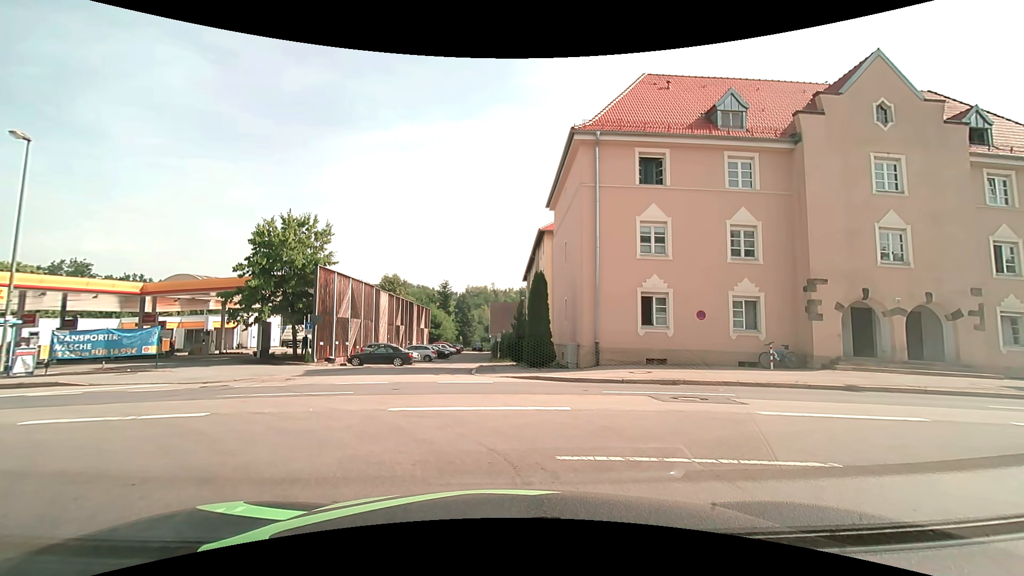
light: Day
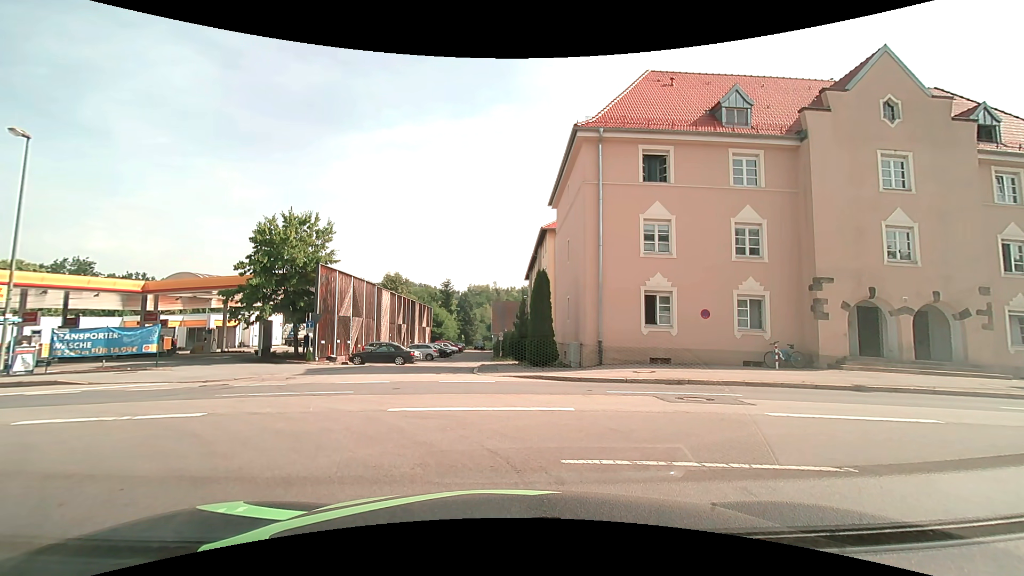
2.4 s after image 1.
(0.0, +0.3) m; 0°
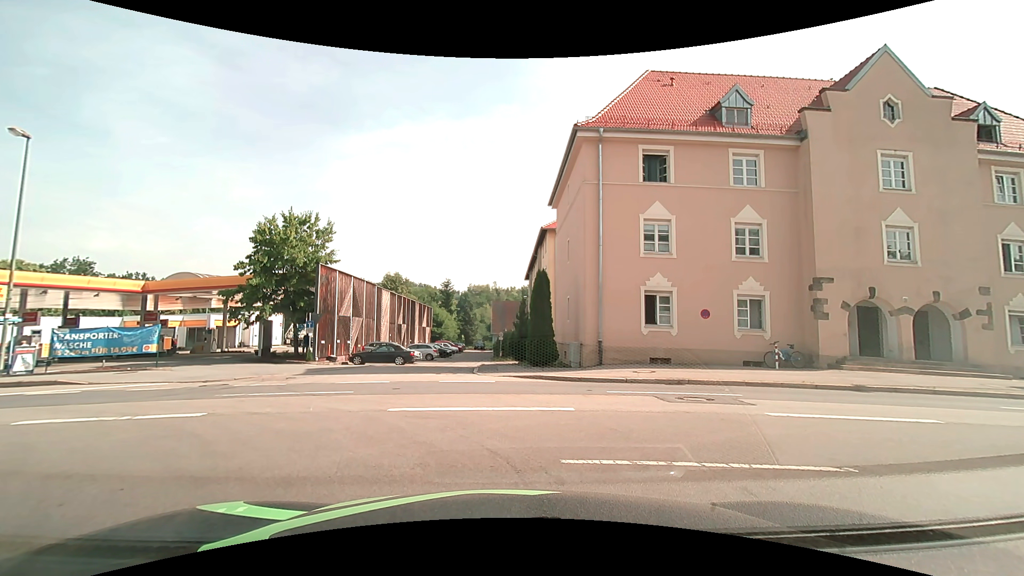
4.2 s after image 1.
(0.0, 0.0) m; 0°
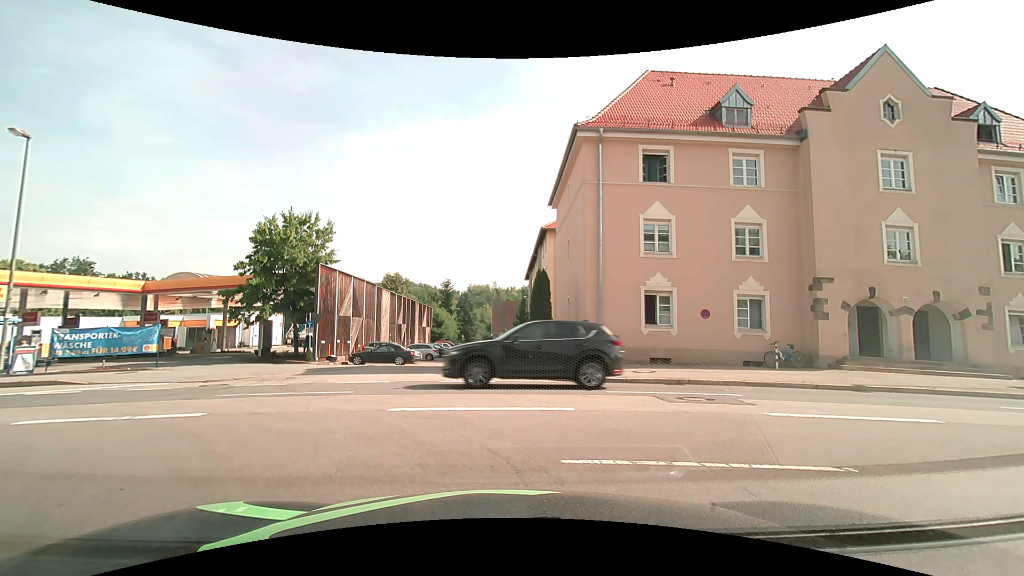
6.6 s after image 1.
(0.0, 0.0) m; 0°
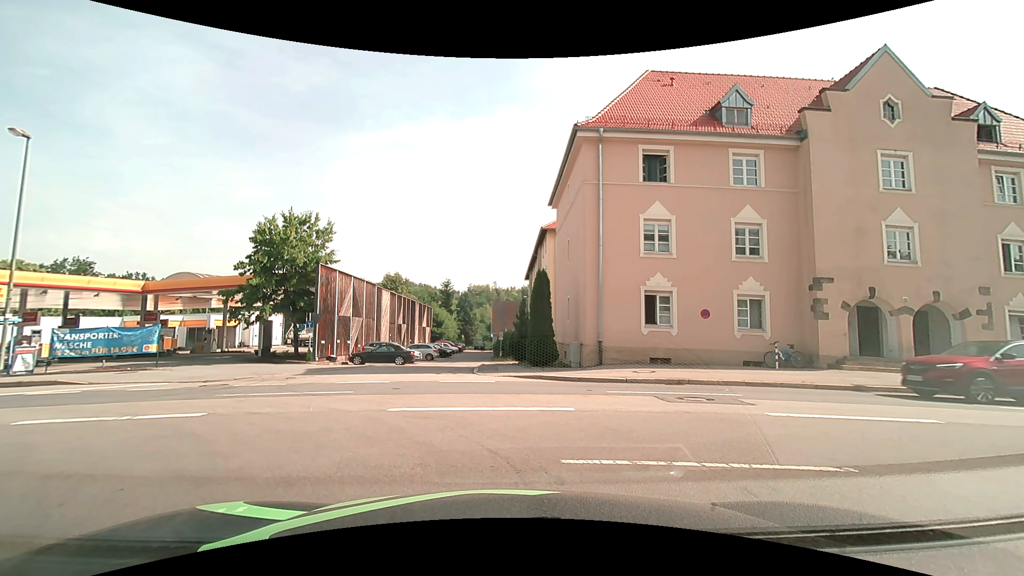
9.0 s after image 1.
(0.0, 0.0) m; 0°
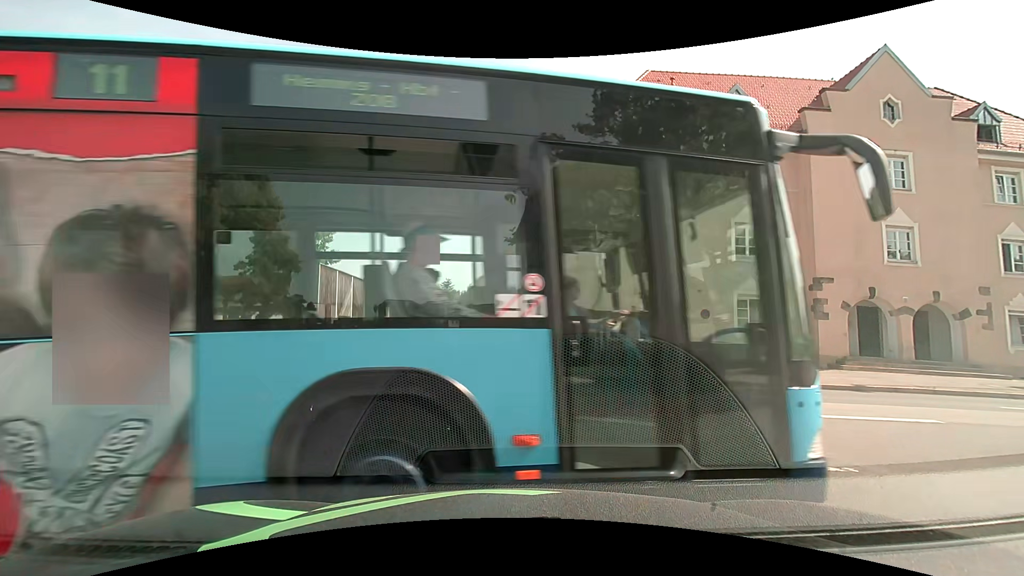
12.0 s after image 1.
(0.0, 0.0) m; 0°
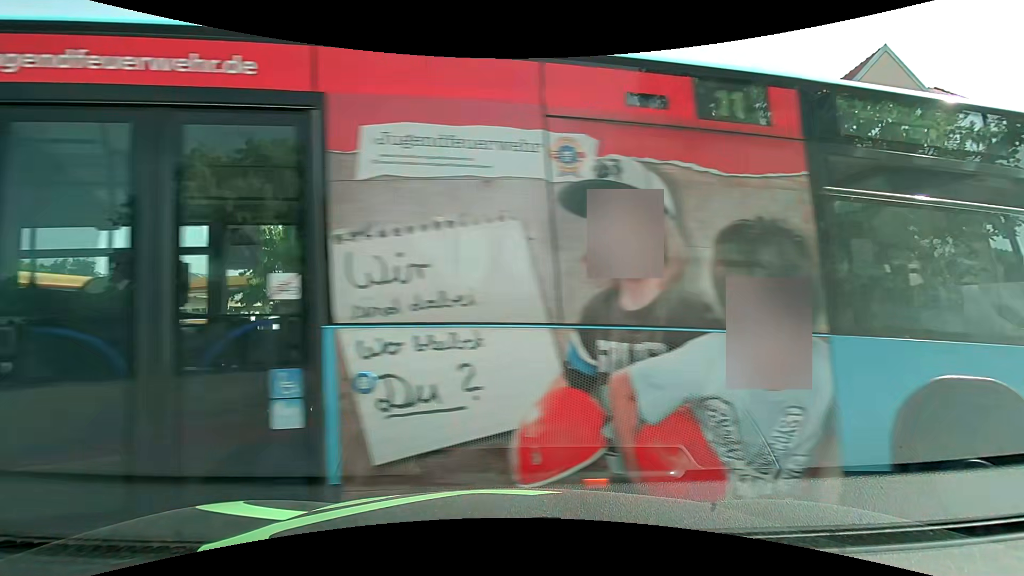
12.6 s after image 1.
(0.0, 0.0) m; 0°
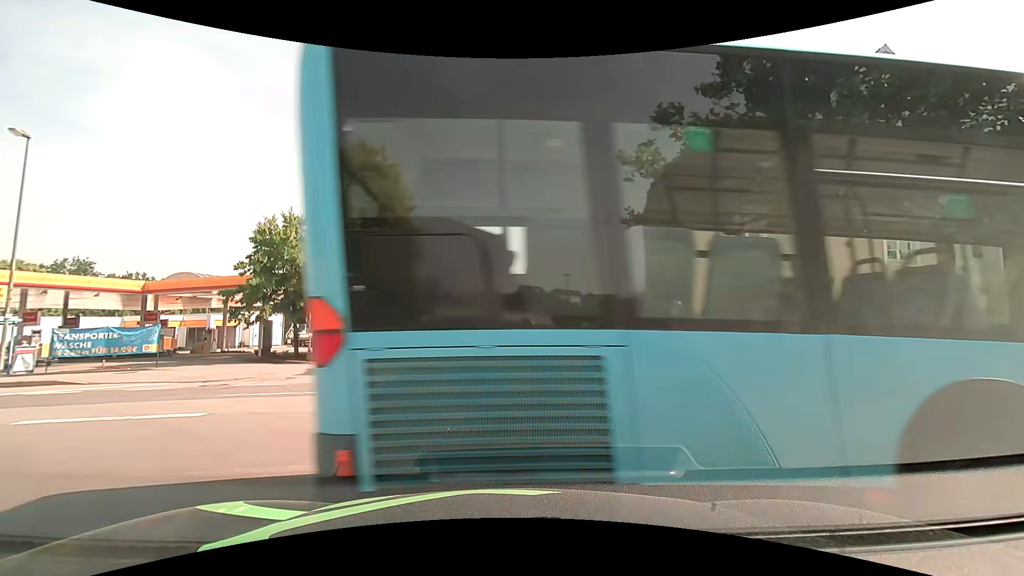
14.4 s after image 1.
(0.0, 0.0) m; 0°
(-4, +8) (-14, +12) (-24, +12) (-34, +12) (-44, +12) (-54, +13) (-64, +13) (-74, +14) (-84, +14) (-94, +15) m
